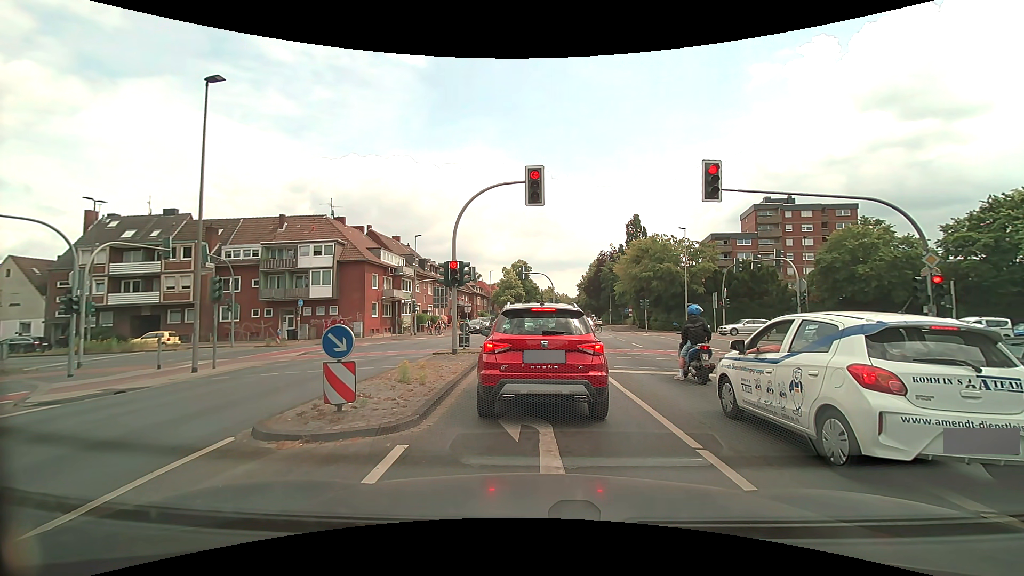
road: secondary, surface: asphalt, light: Day
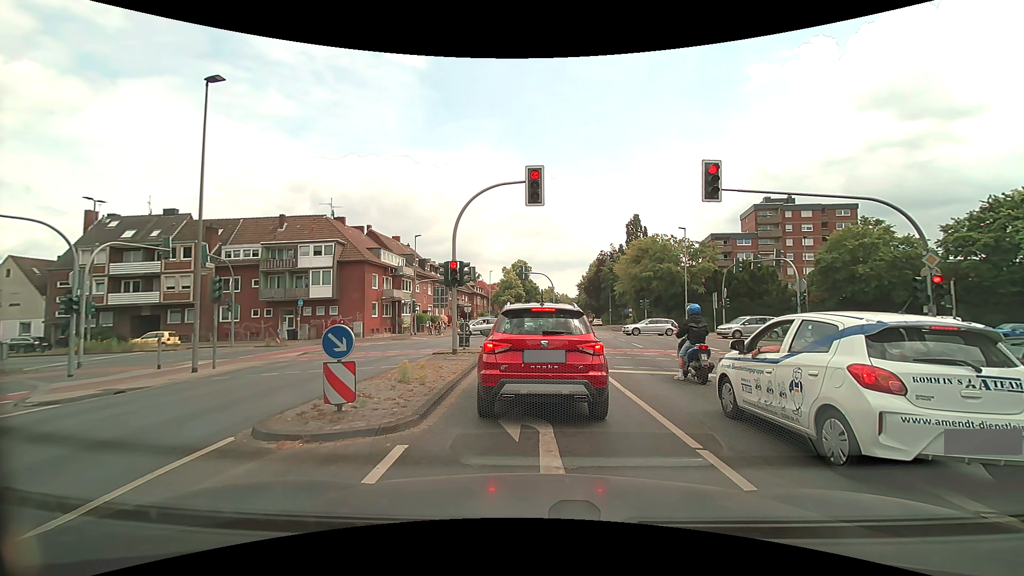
(0.0, 0.0) m; 0°
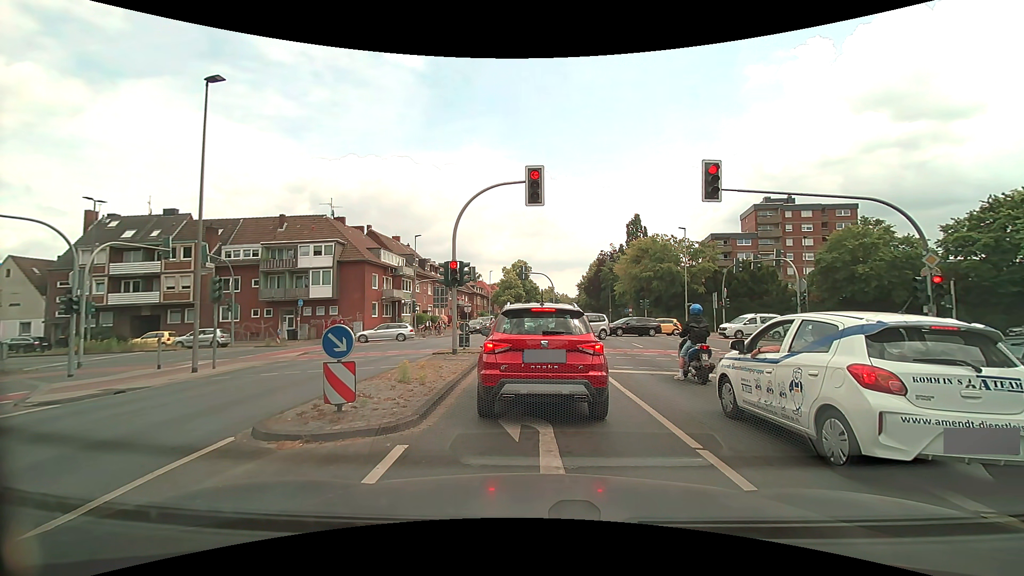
(0.0, 0.0) m; 0°
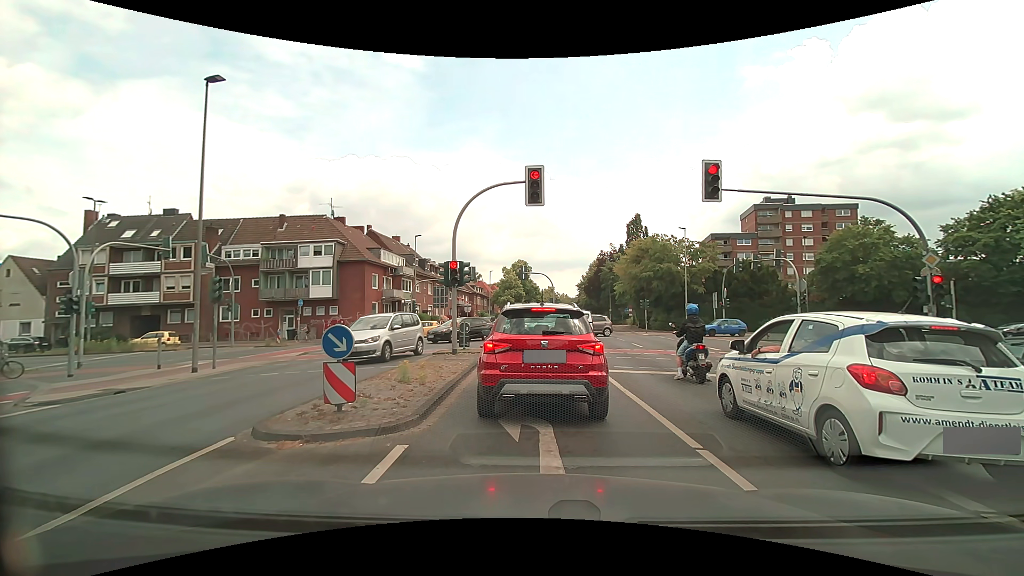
(0.0, 0.0) m; 0°
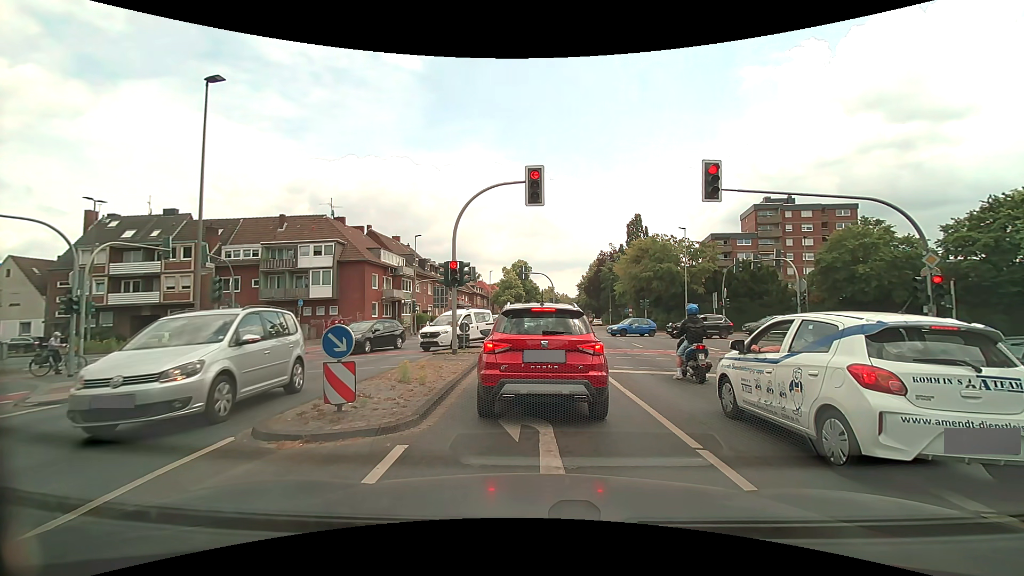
(0.0, 0.0) m; 0°
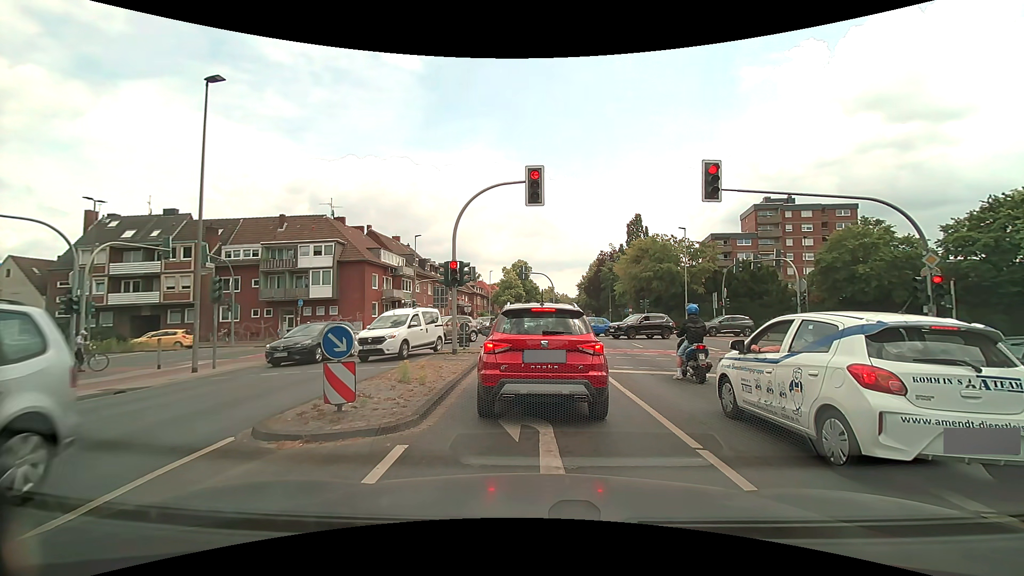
(0.0, 0.0) m; 0°
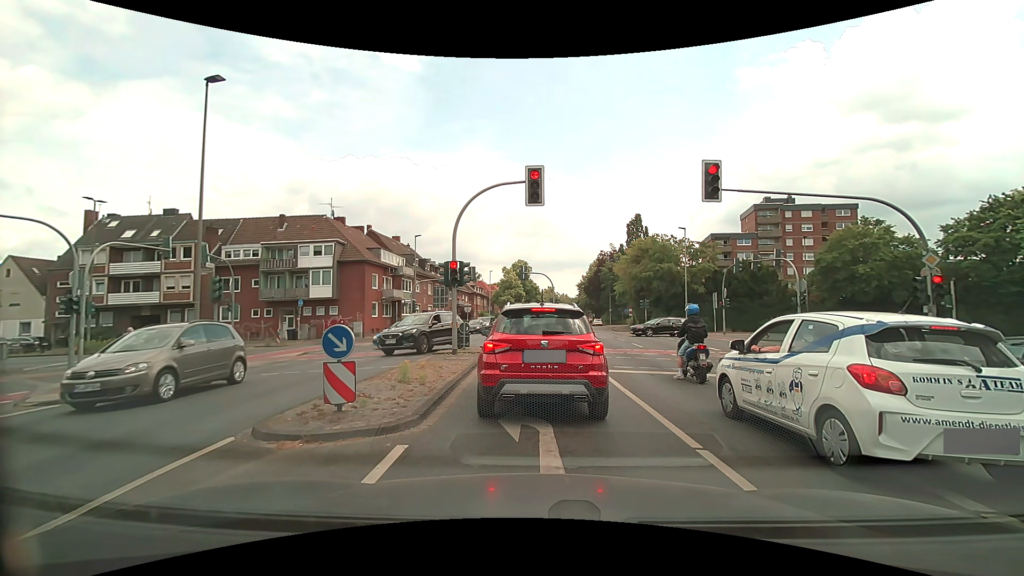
(0.0, 0.0) m; 0°
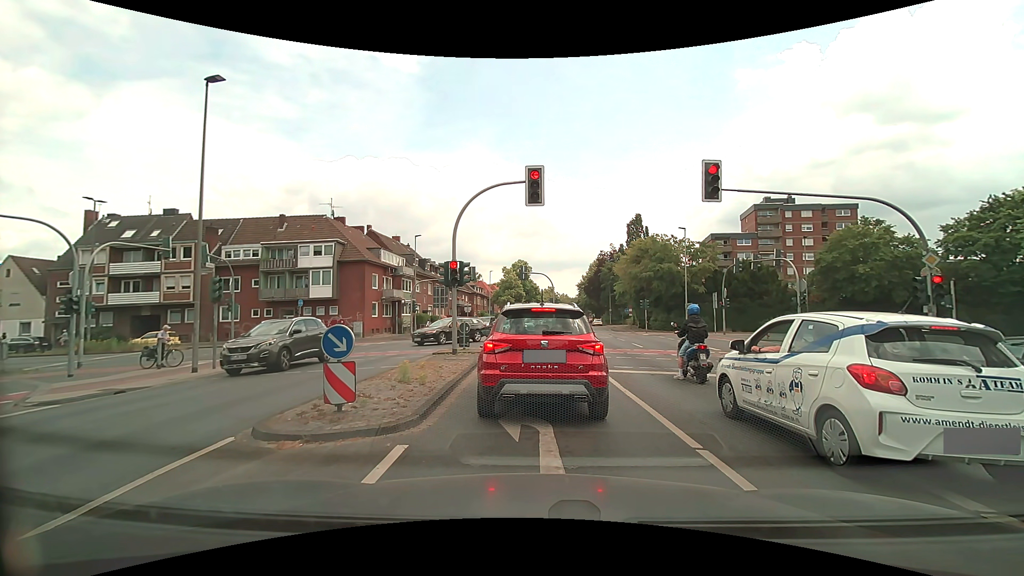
(0.0, 0.0) m; 0°
(0, +10) (0, +20) (-2, +30) (-9, +37) (-18, +40) (-28, +39) (-38, +39) (-48, +38) (-58, +37) (-68, +37) m
